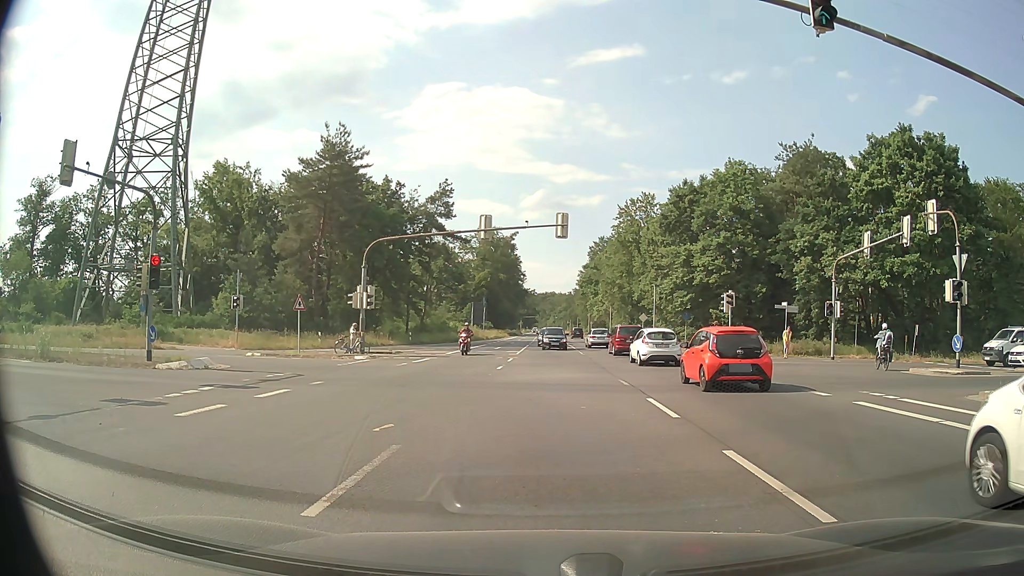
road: primary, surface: asphalt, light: Day
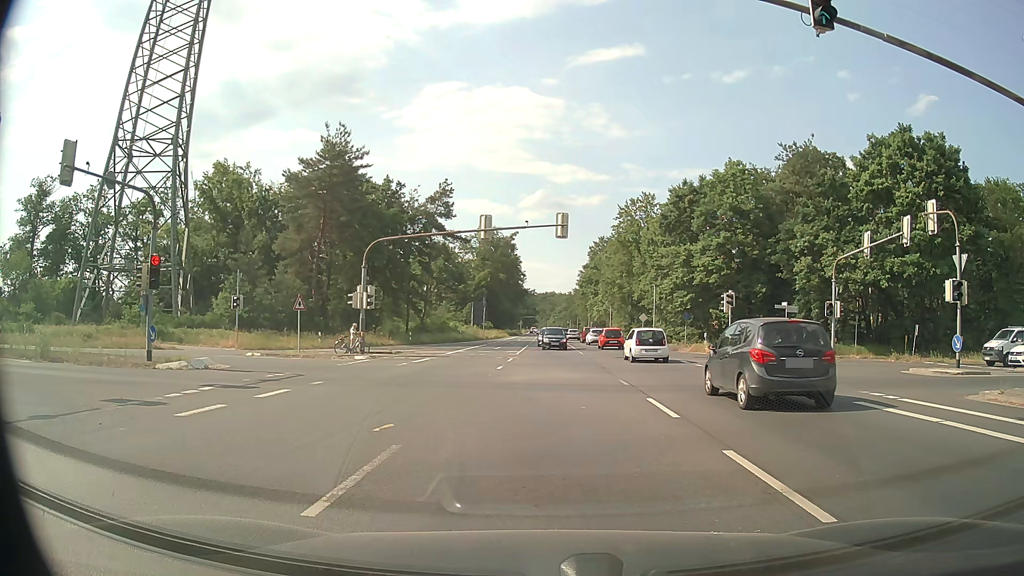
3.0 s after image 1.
(0.0, 0.0) m; 0°
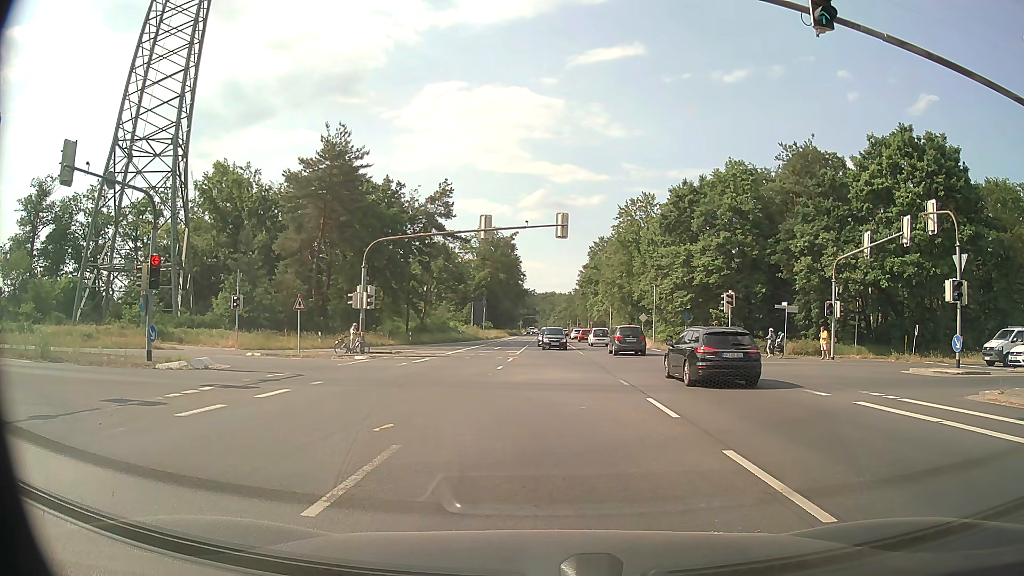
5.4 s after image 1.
(0.0, 0.0) m; 0°
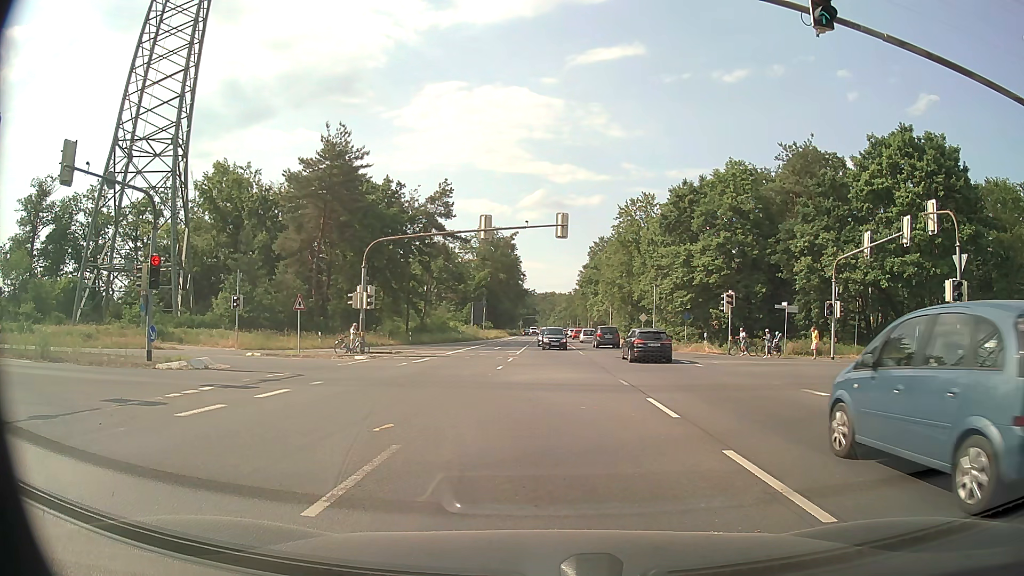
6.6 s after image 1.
(0.0, 0.0) m; 0°
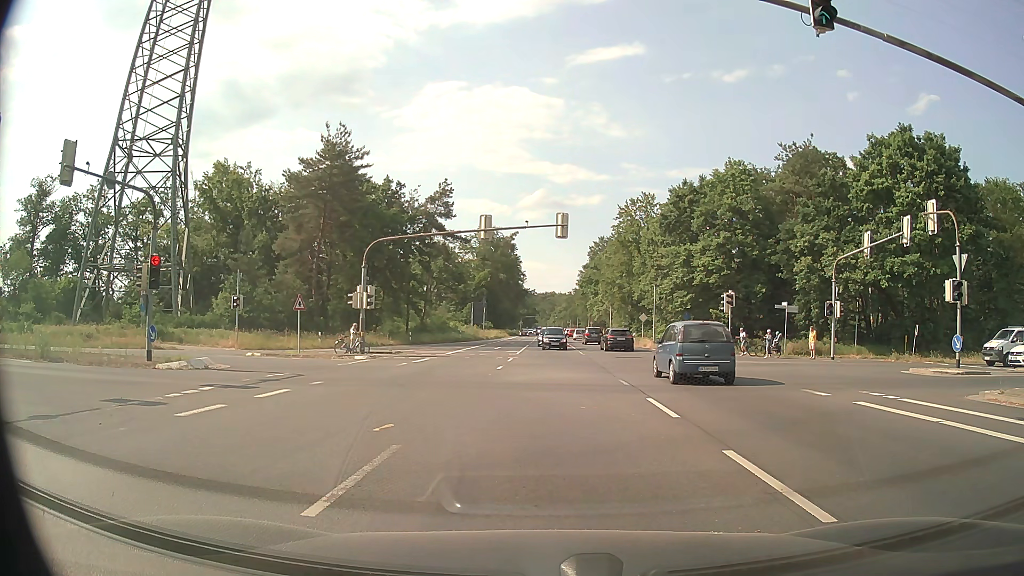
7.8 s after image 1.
(0.0, 0.0) m; 0°
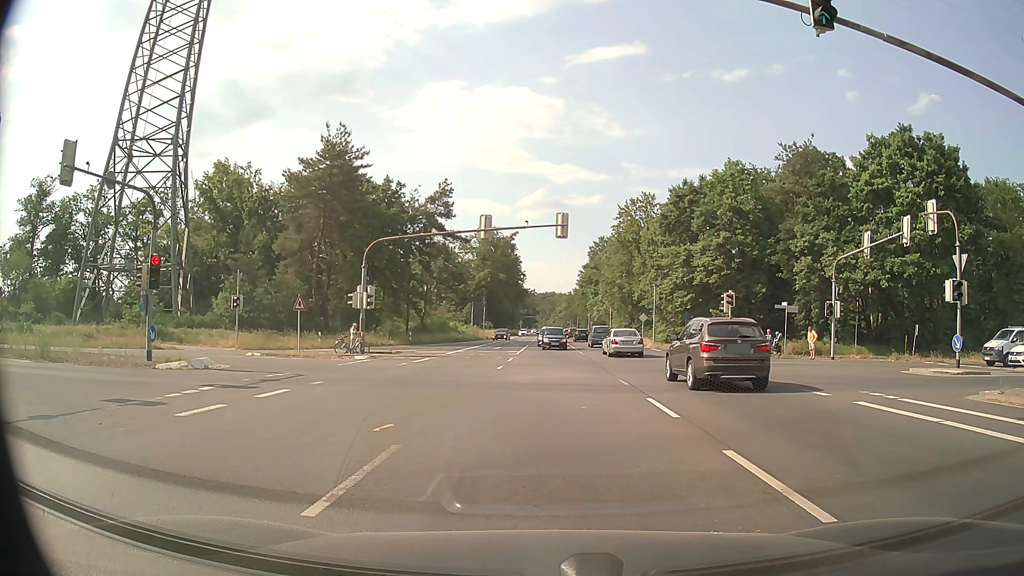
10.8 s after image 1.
(0.0, 0.0) m; 0°
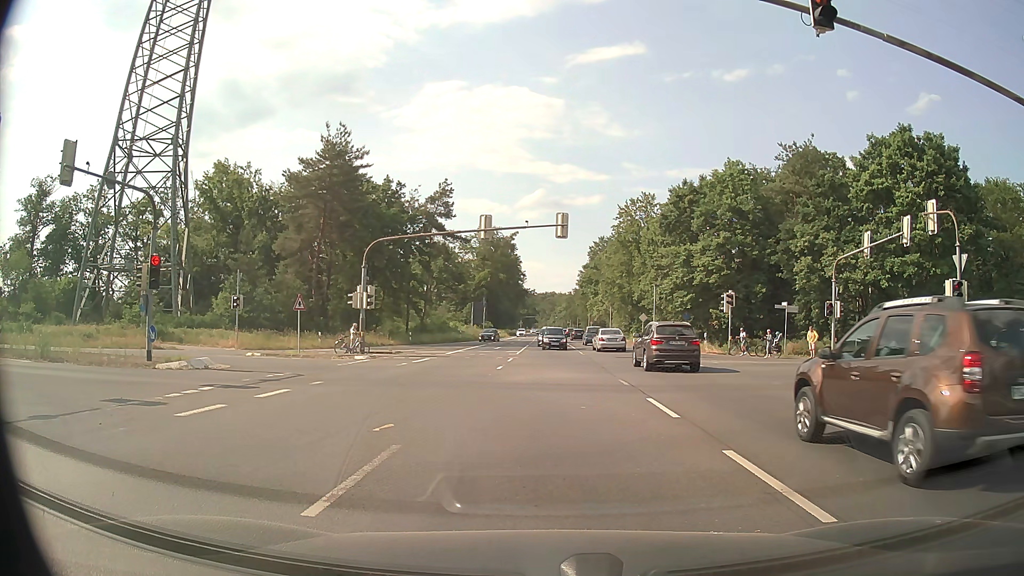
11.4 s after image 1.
(0.0, 0.0) m; 0°
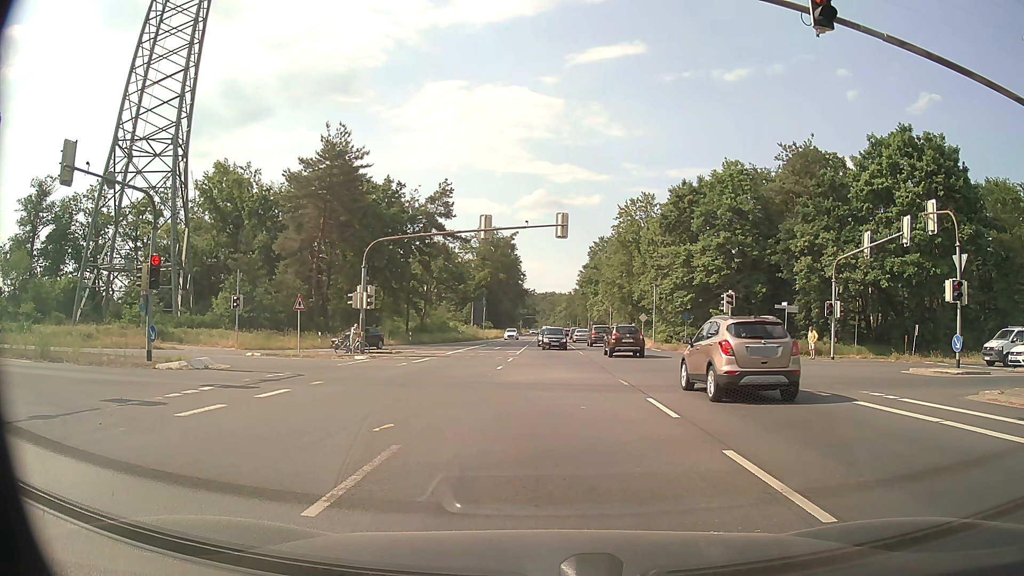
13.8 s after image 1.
(0.0, 0.0) m; 0°
